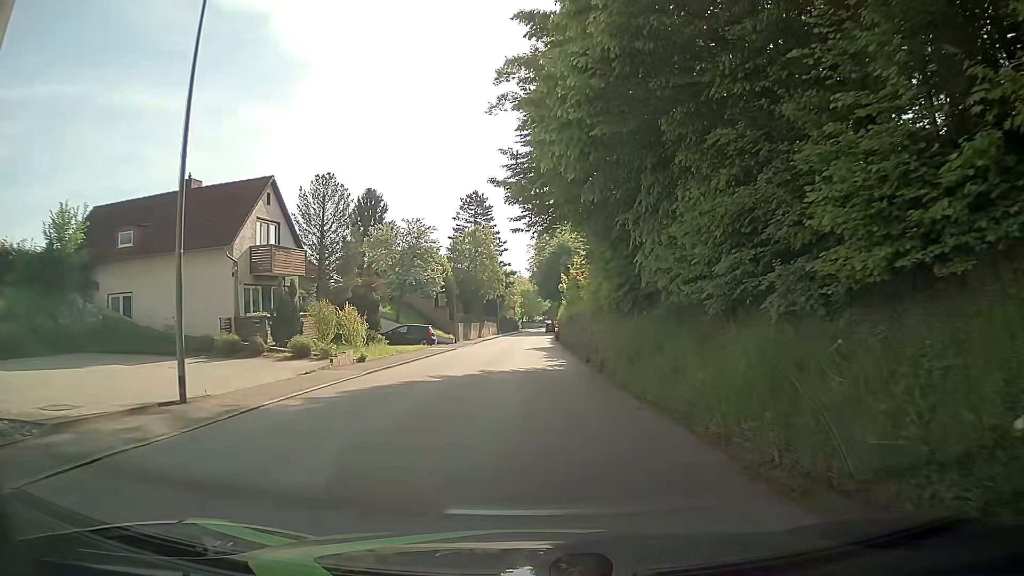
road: tertiary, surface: asphalt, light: Day
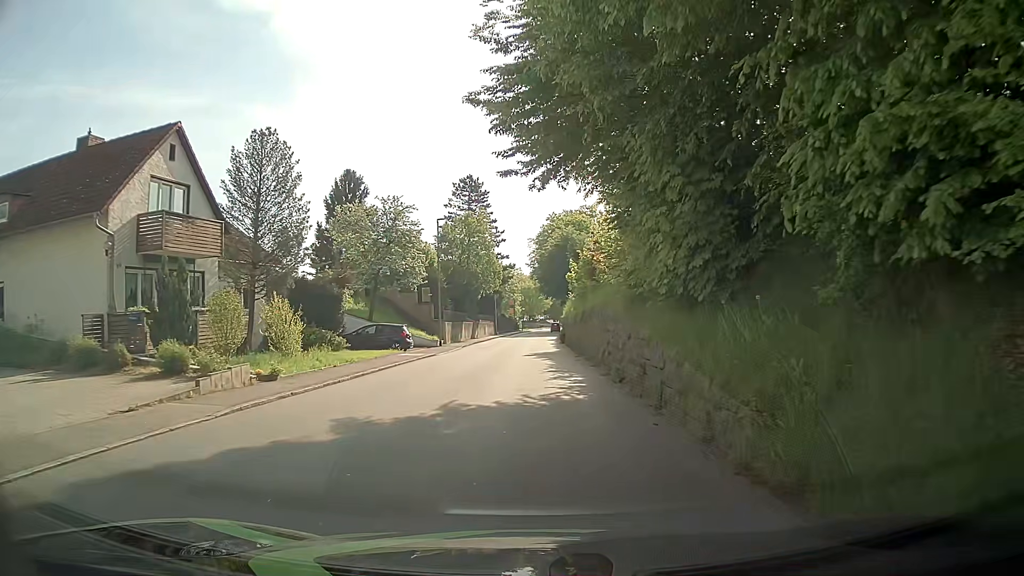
(+0.2, +9.0) m; 0°
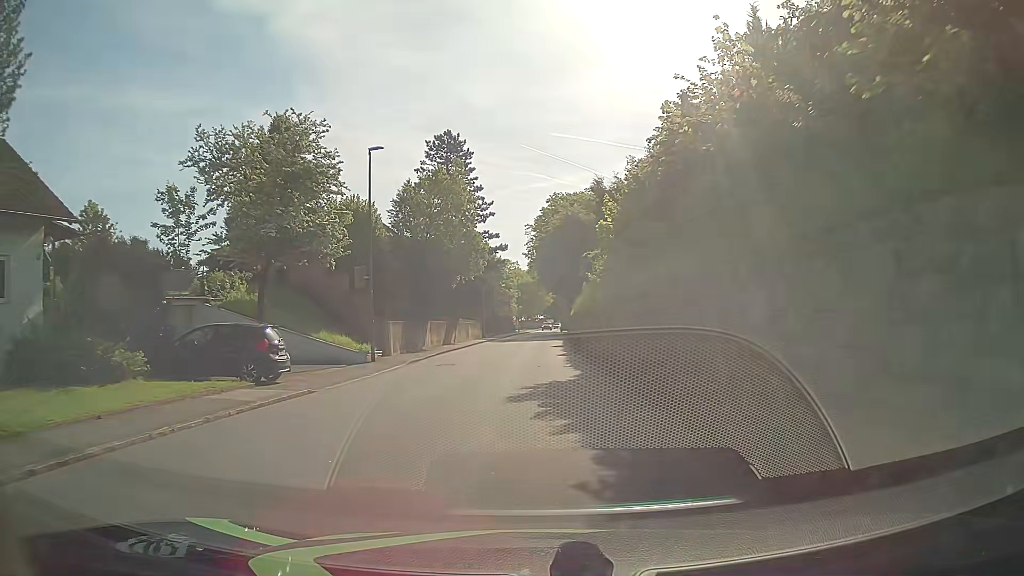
(+0.2, +18.0) m; +1°
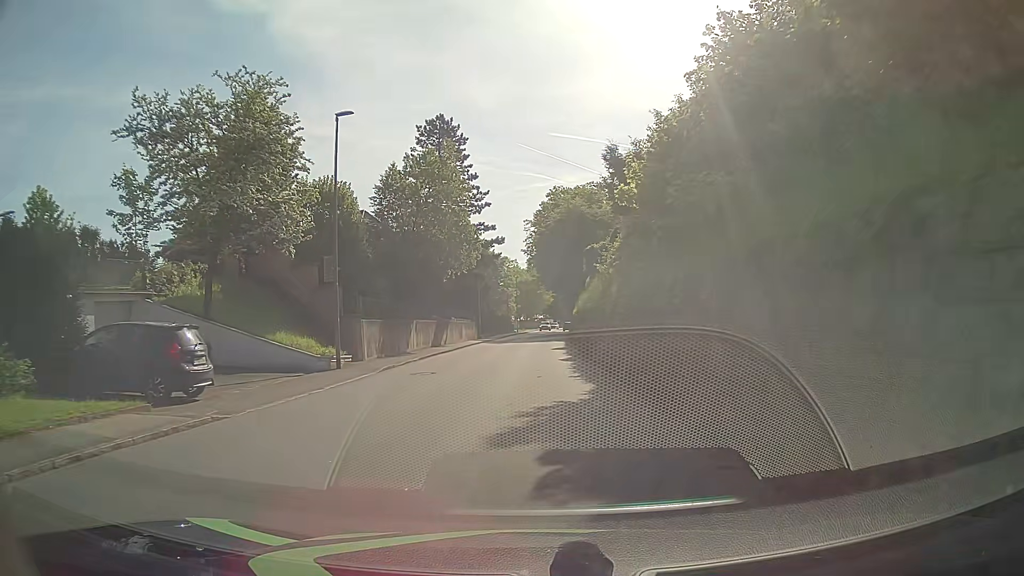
(0.0, +4.5) m; -1°
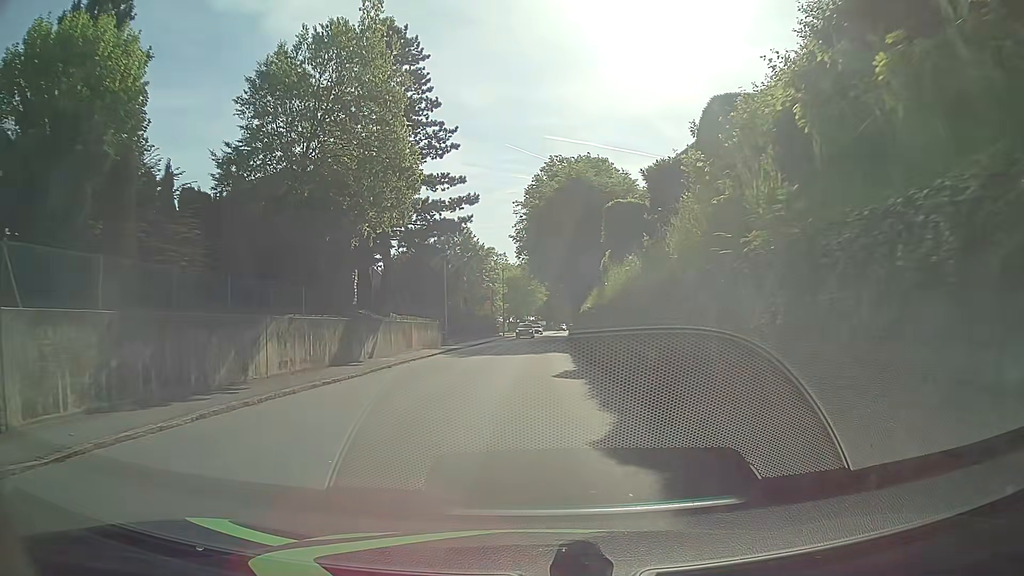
(+0.2, +17.9) m; +1°
(0, +10) (0, +20) (0, +30) (0, +40) (0, +50) (+1, +60) (+1, +70) (+2, +80) (+2, +90) (+3, +100) m
